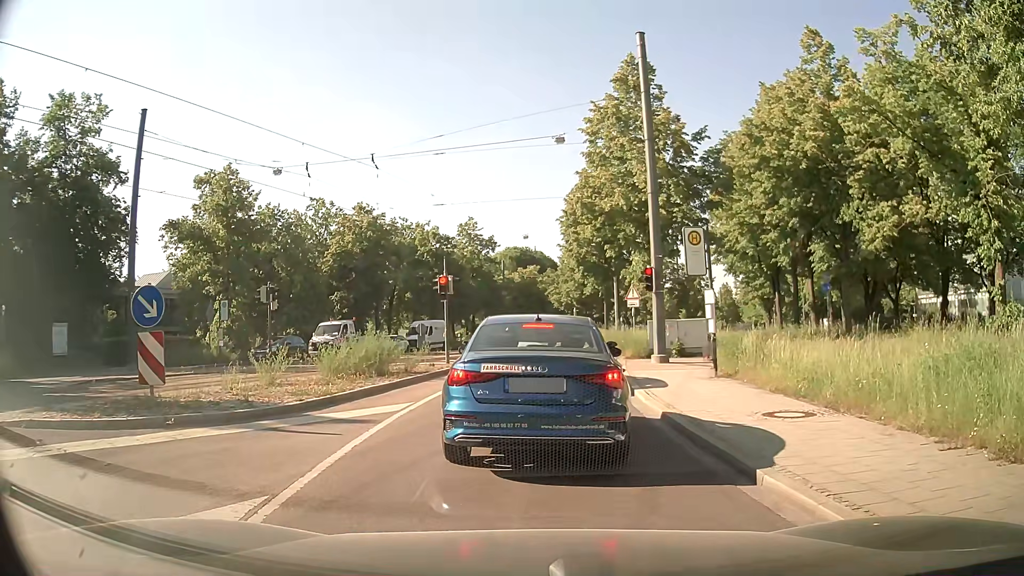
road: residential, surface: asphalt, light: Day
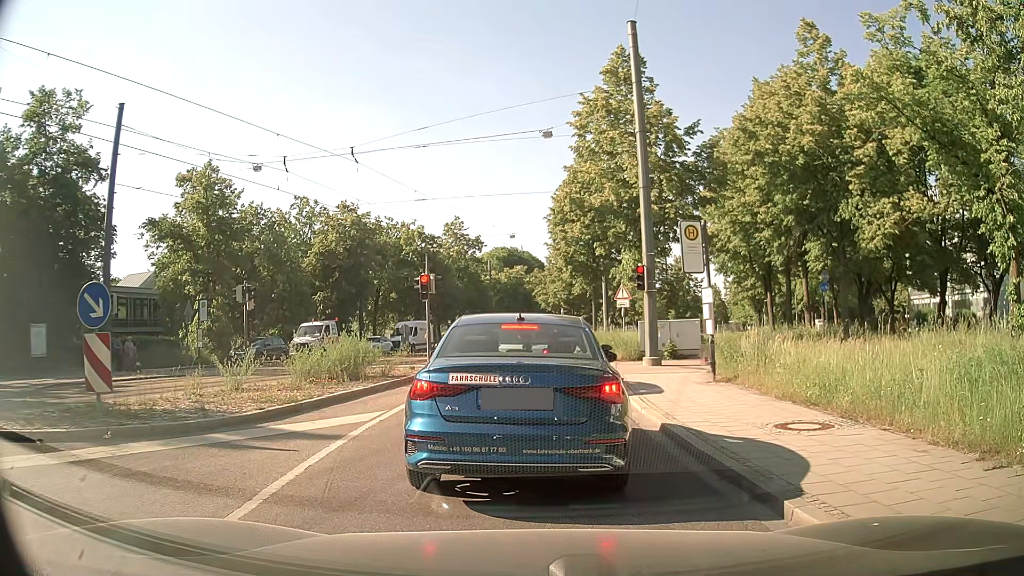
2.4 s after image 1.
(0.0, +1.1) m; 0°
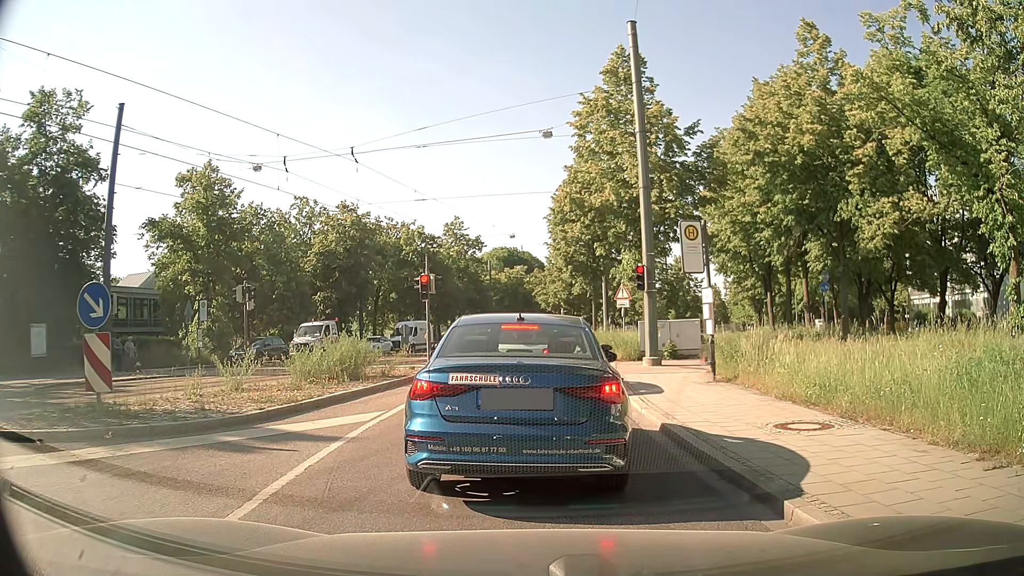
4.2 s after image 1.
(0.0, 0.0) m; 0°
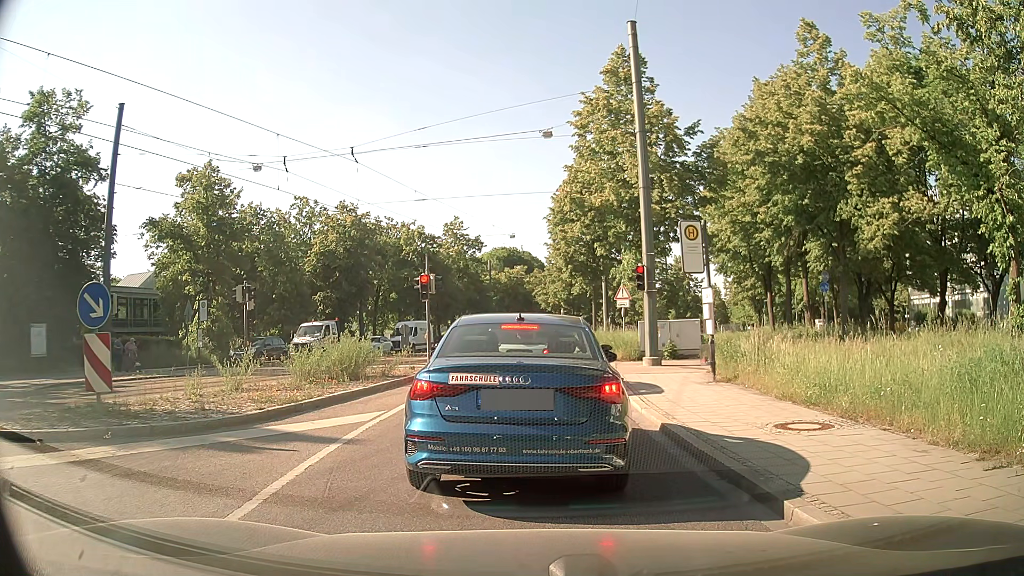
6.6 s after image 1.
(0.0, 0.0) m; 0°
